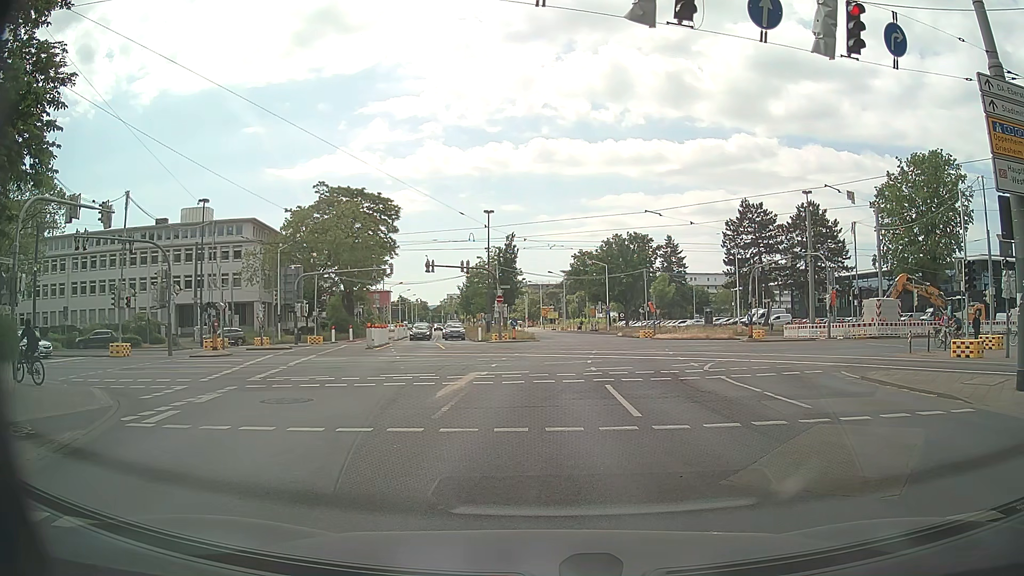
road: secondary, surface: asphalt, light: Day
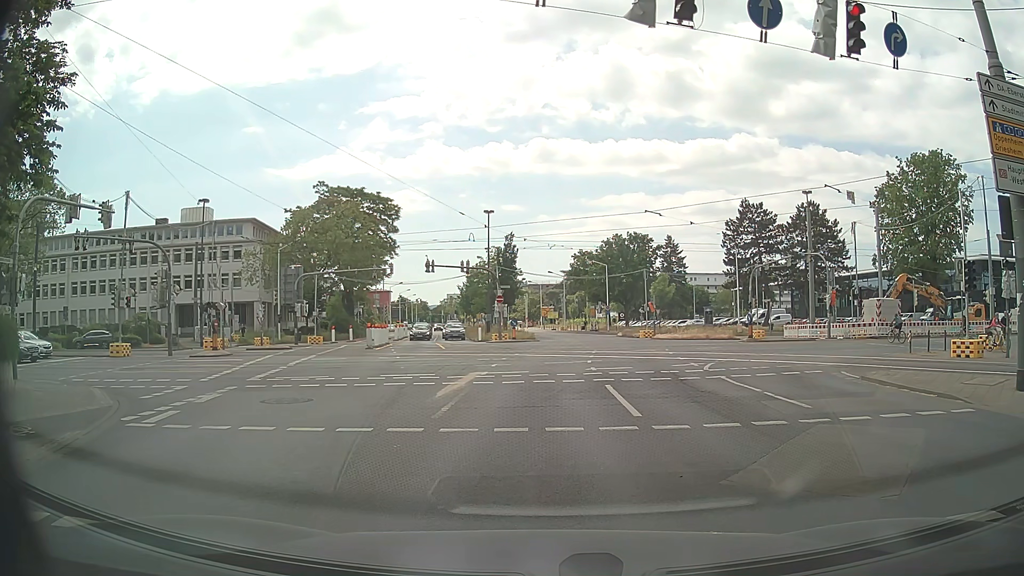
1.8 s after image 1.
(0.0, 0.0) m; 0°
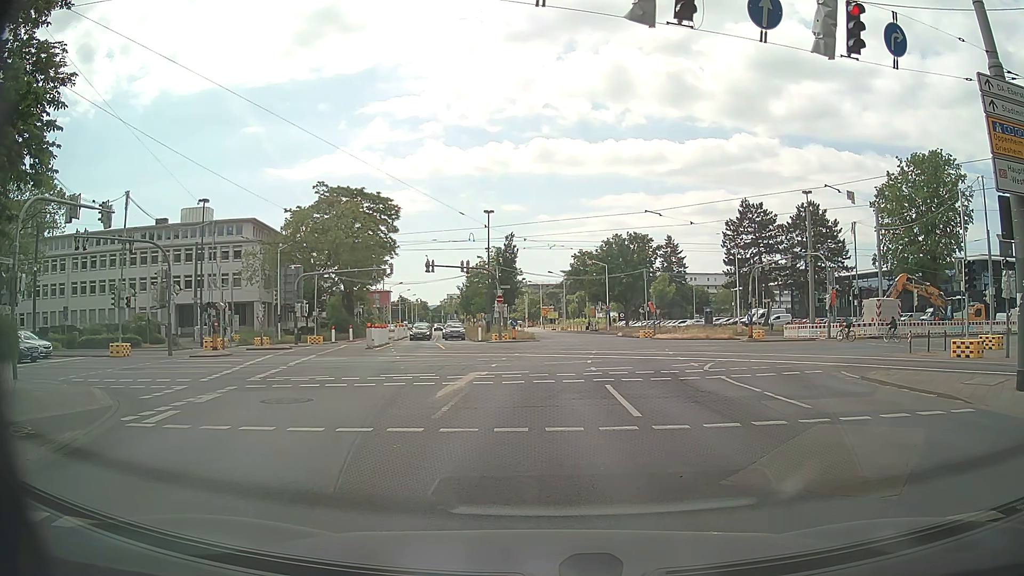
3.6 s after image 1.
(0.0, 0.0) m; 0°
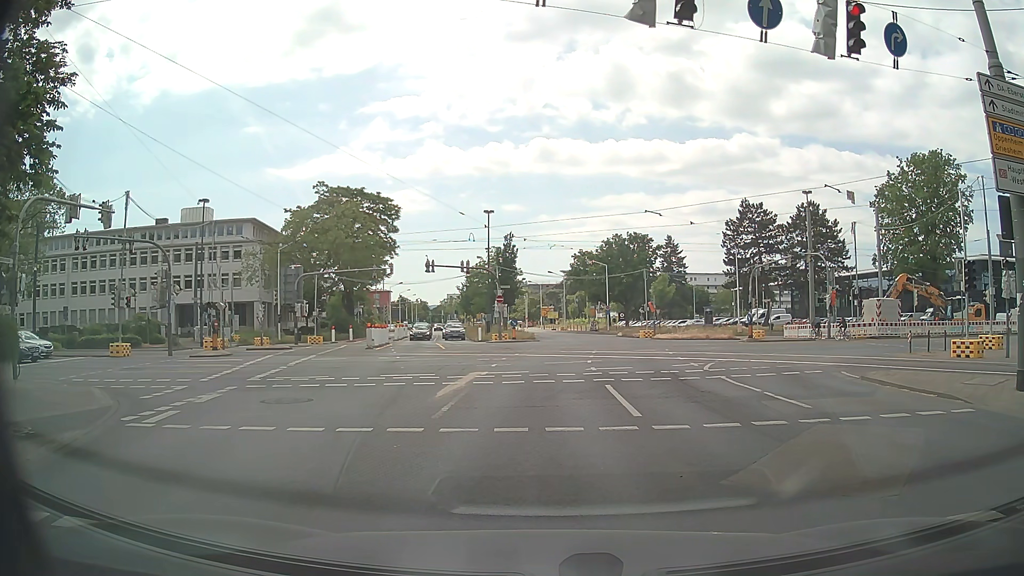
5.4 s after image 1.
(0.0, 0.0) m; 0°
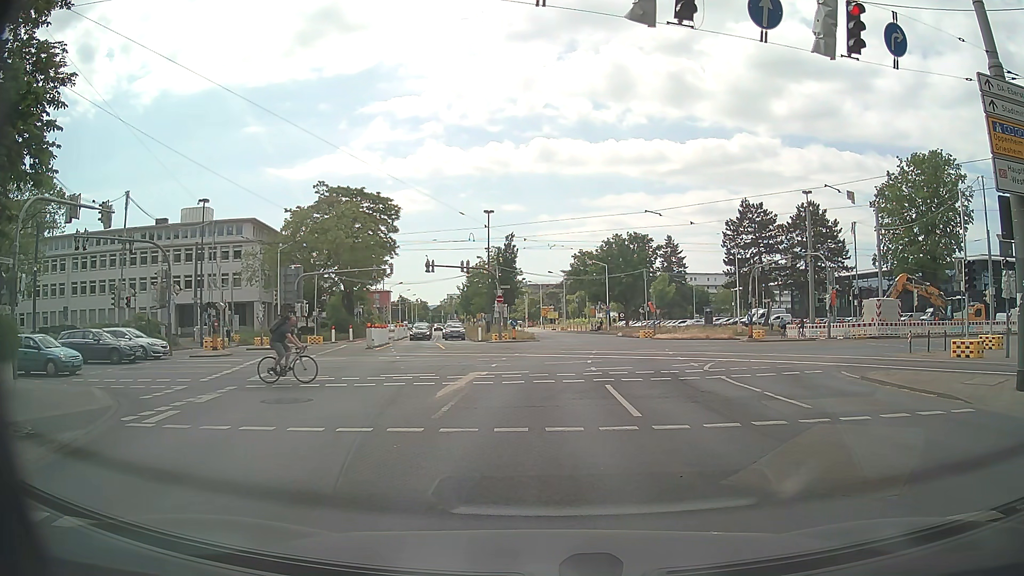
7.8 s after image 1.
(0.0, 0.0) m; 0°
(0, +10) (0, +20) (+1, +30) (+2, +40) (+2, +50) (+2, +60) (+1, +70) (-1, +80) (-2, +90) (-3, +100) m
